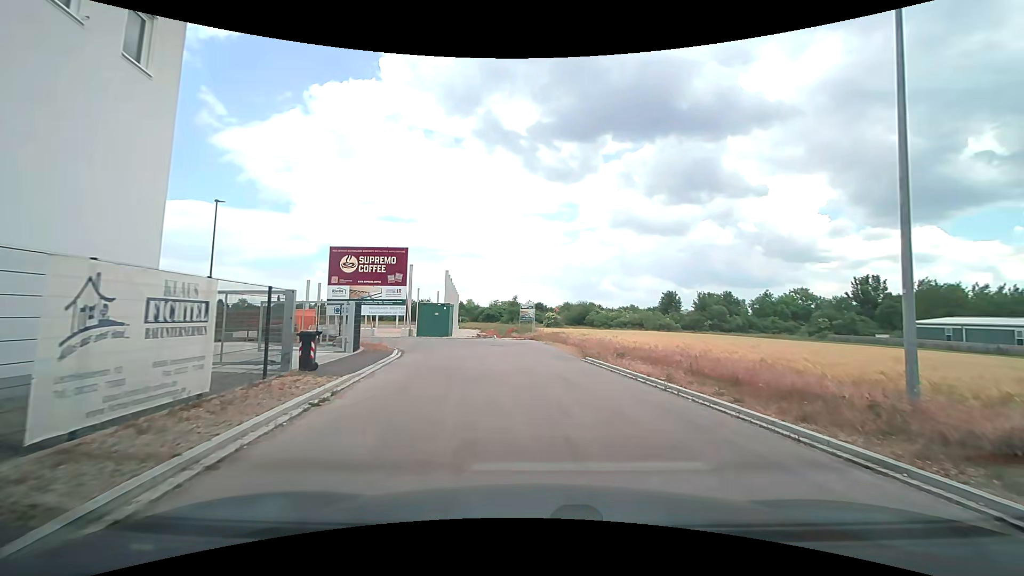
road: residential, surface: asphalt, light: Day
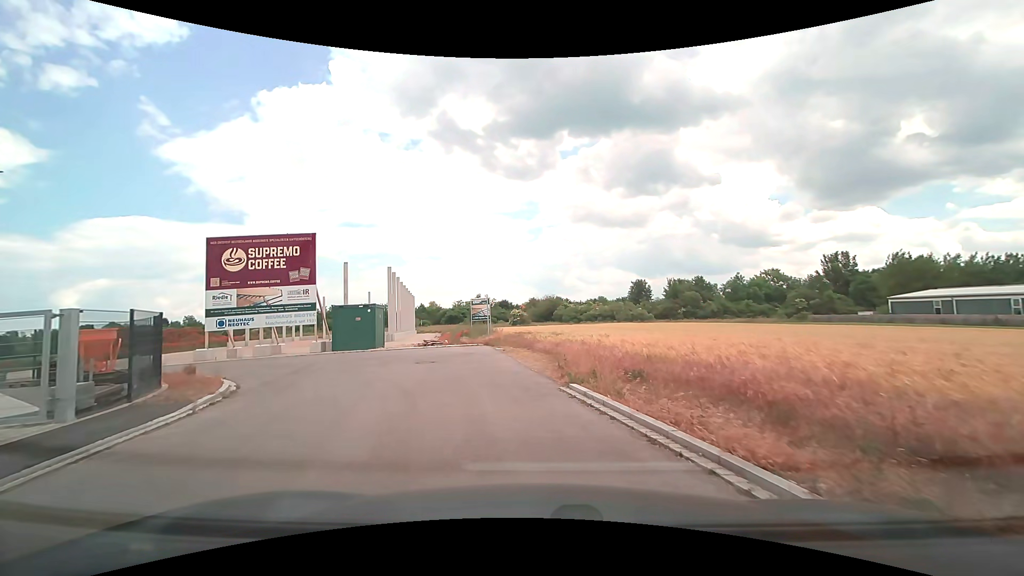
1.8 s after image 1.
(+0.6, +9.3) m; +5°
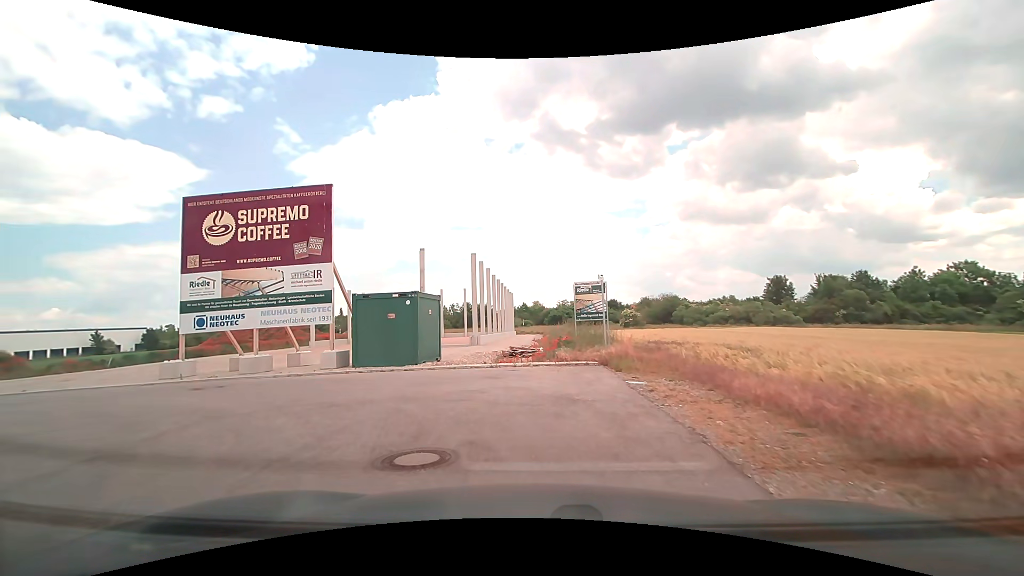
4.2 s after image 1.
(-1.2, +12.0) m; -12°
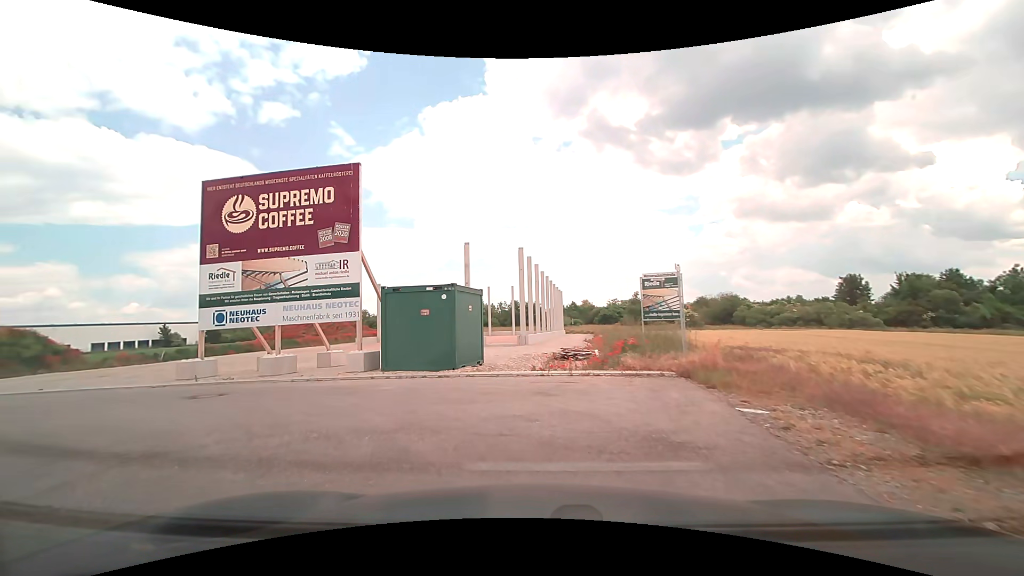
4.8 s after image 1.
(-0.1, +2.7) m; -6°
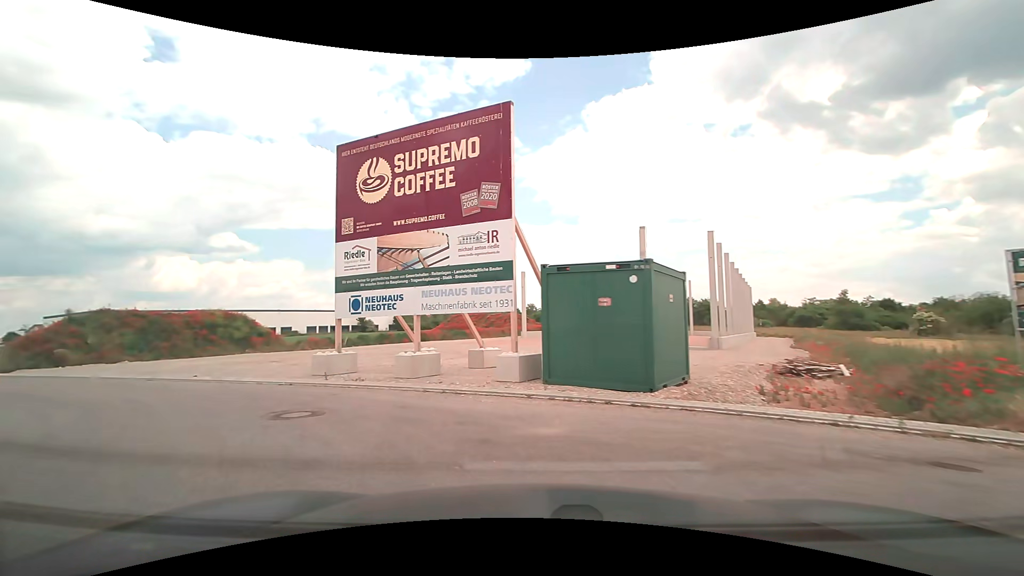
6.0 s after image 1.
(-0.7, +5.0) m; -18°
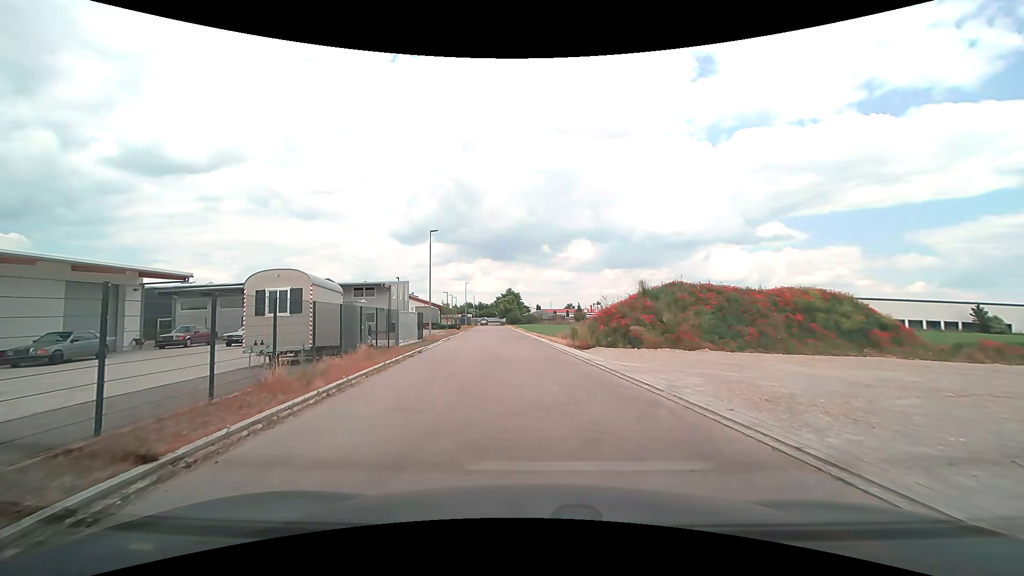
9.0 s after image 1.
(-8.9, +12.1) m; -60°
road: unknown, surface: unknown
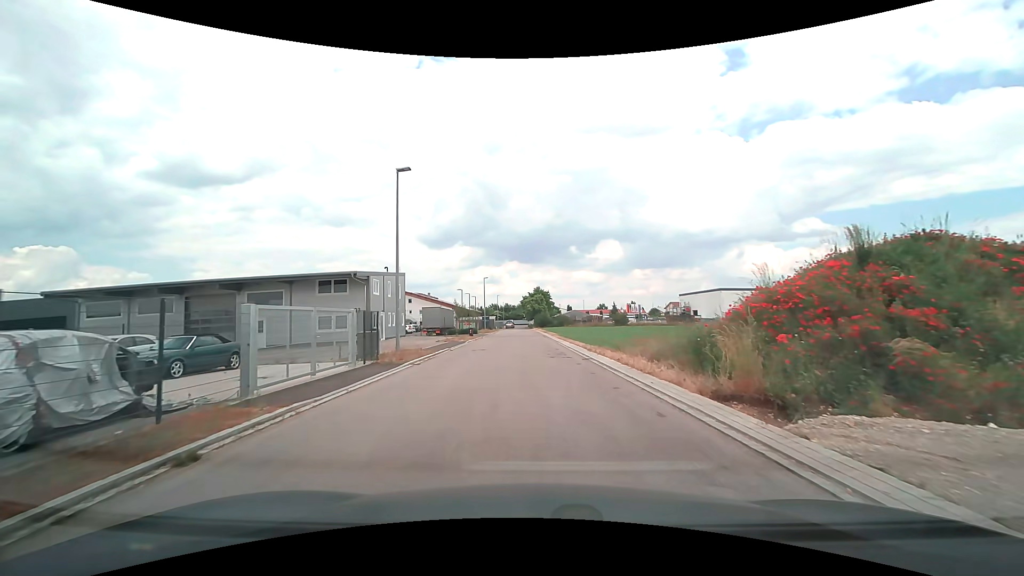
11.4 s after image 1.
(-0.5, +16.8) m; -2°
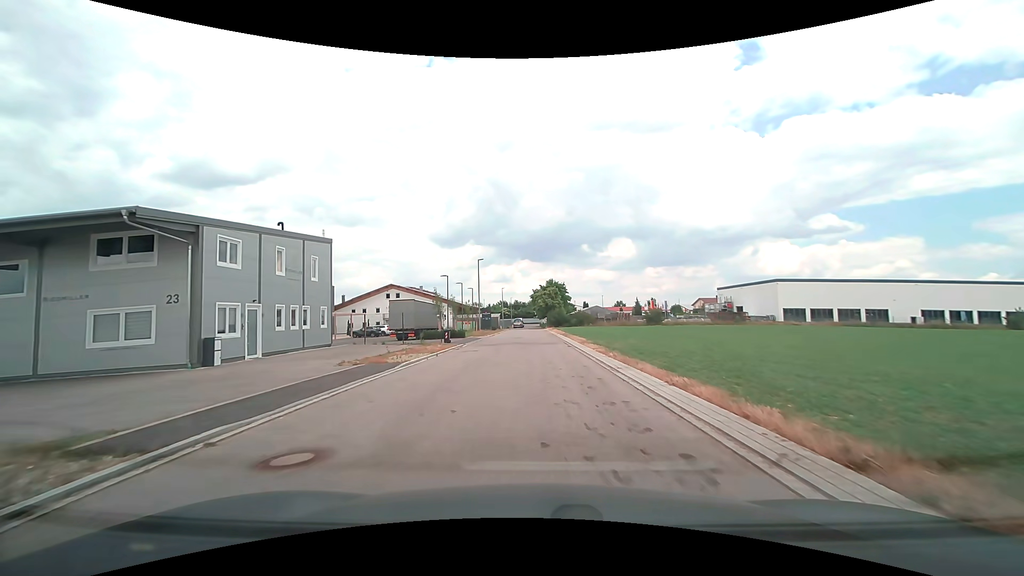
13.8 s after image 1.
(-0.2, +21.1) m; -1°
(0, +10) (0, +20) (0, +30) (0, +40) (0, +50) (0, +60) (0, +70) (-1, +80) (-1, +90) (-1, +100) m
